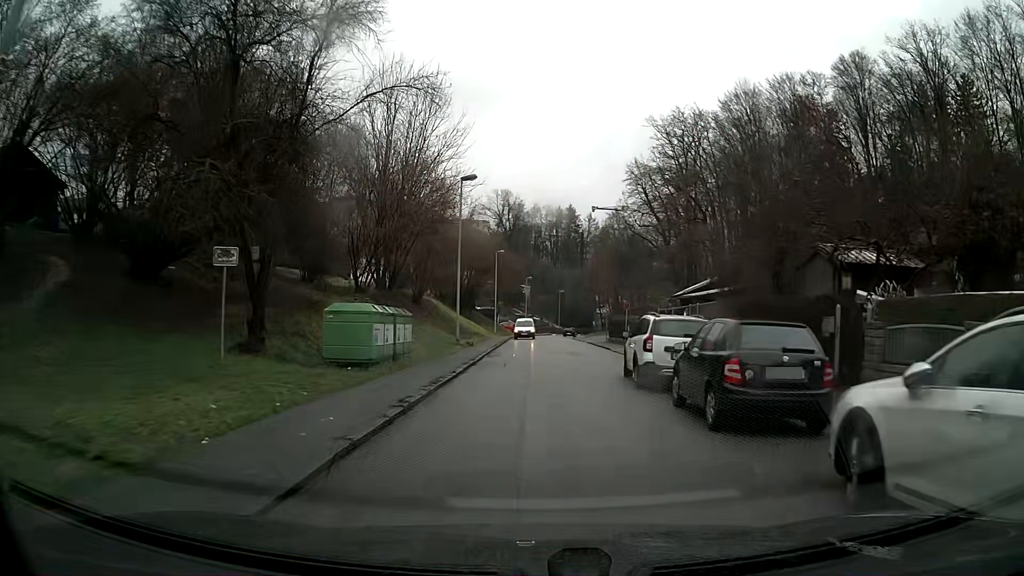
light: Day
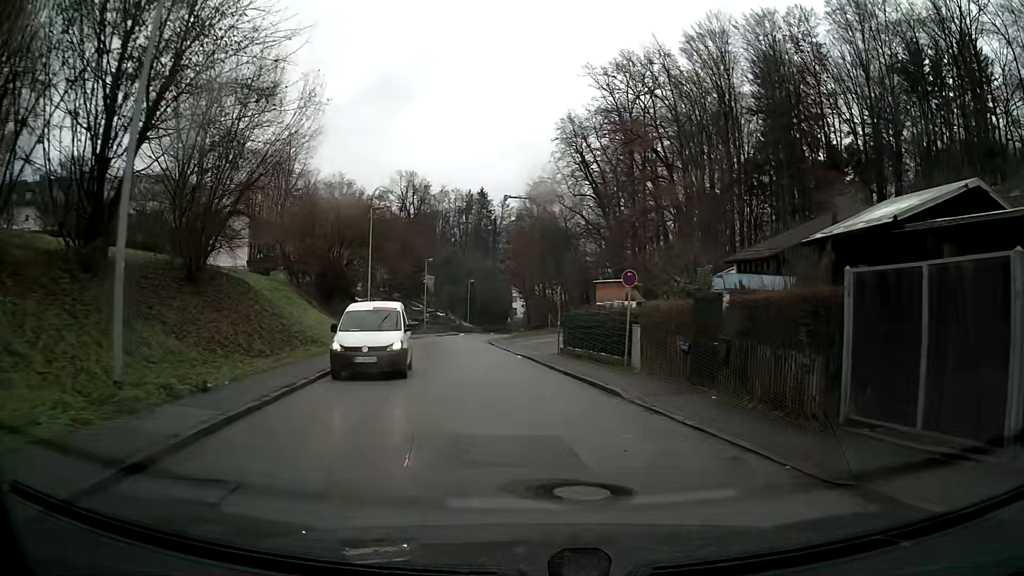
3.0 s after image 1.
(+0.9, +23.5) m; +8°
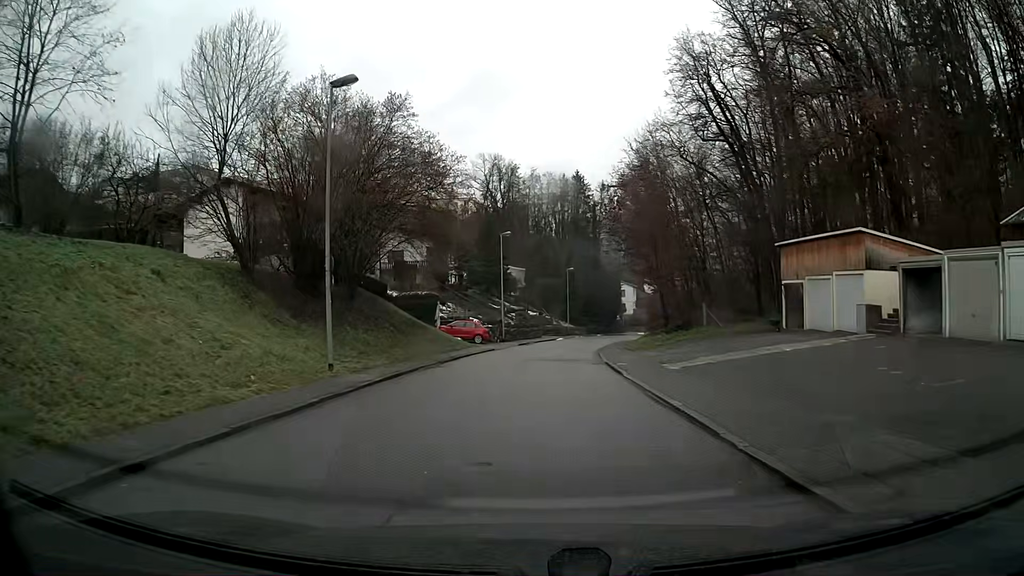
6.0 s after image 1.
(-2.3, +23.5) m; -9°
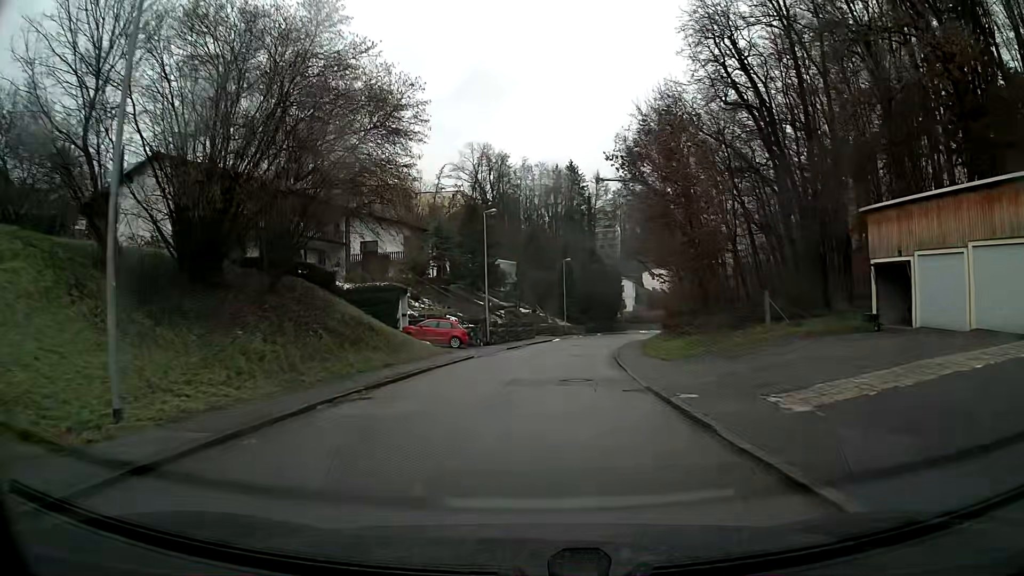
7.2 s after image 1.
(+0.1, +9.7) m; +1°
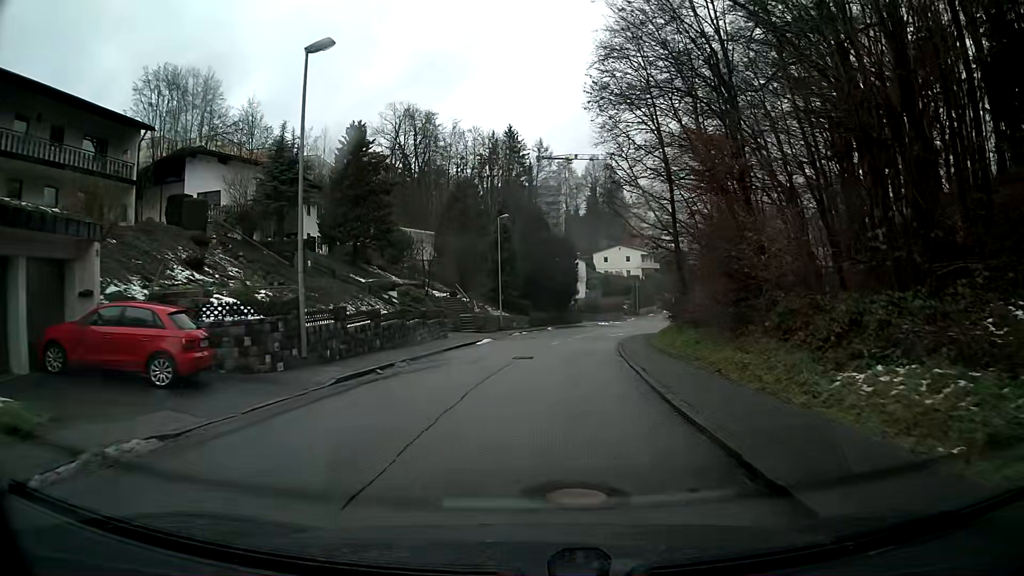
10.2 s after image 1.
(+1.2, +24.8) m; +5°
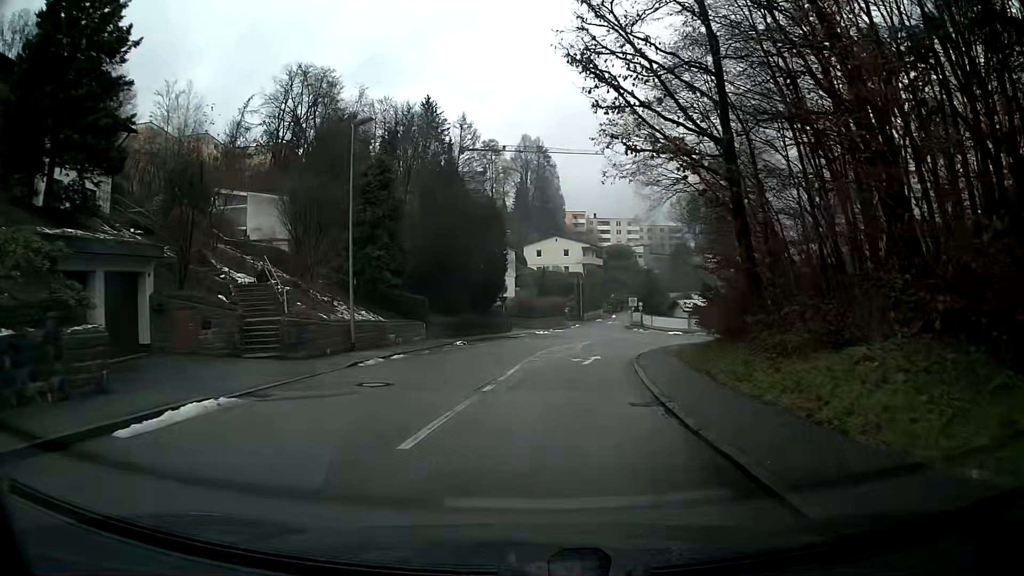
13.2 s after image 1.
(+1.1, +24.7) m; +6°
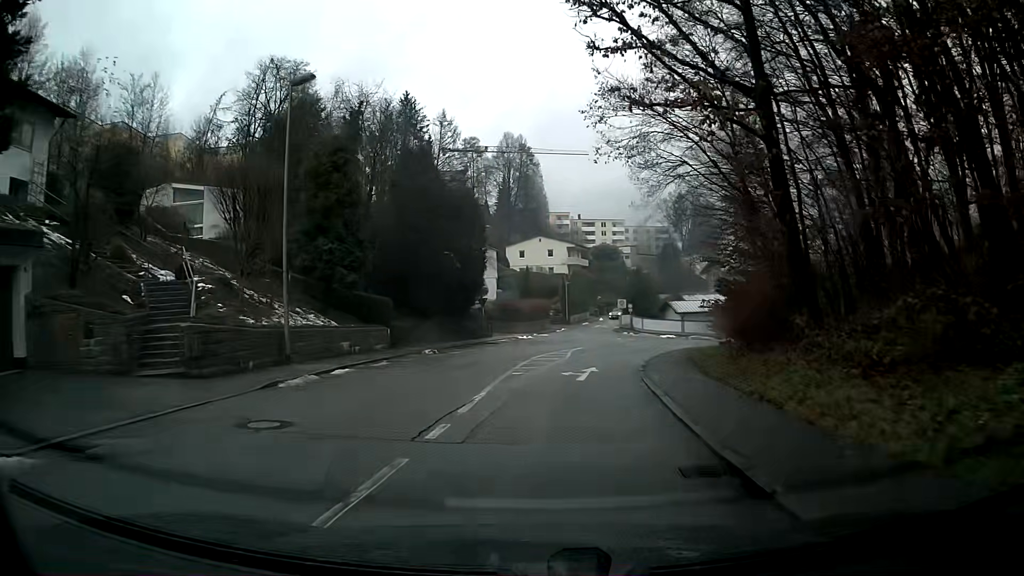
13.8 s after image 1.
(+0.1, +4.9) m; +1°
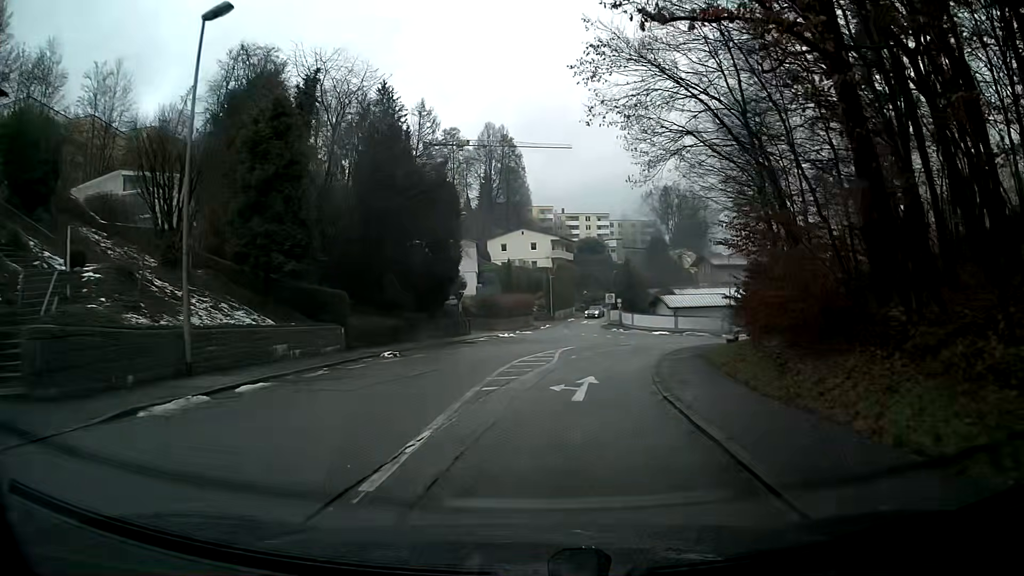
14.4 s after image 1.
(+0.1, +4.8) m; +2°
(0, +10) (+1, +20) (+4, +30) (+7, +39) (+12, +48) (+18, +56) (+24, +63) (+32, +70) (+40, +75) (+49, +80) m
